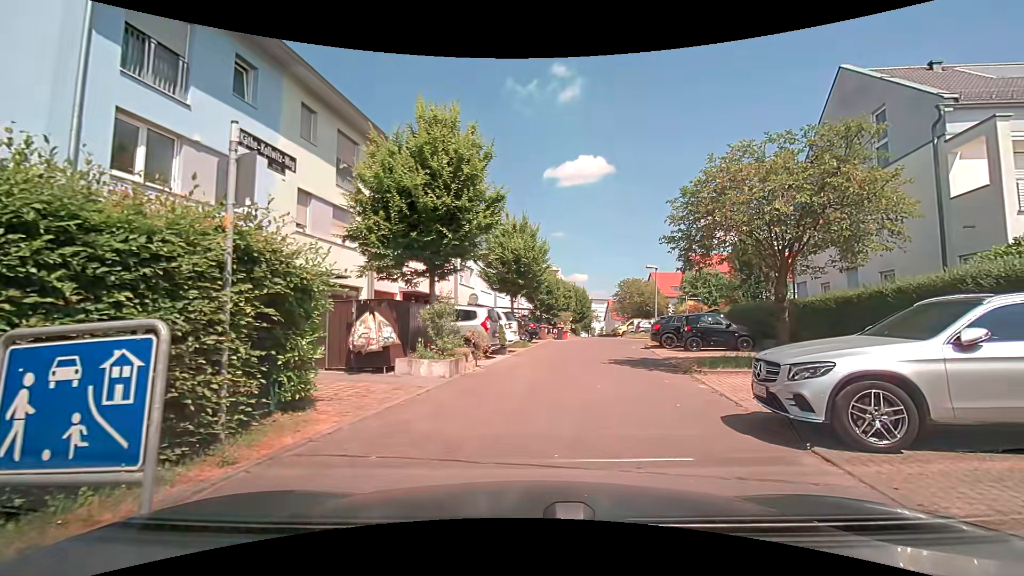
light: Day
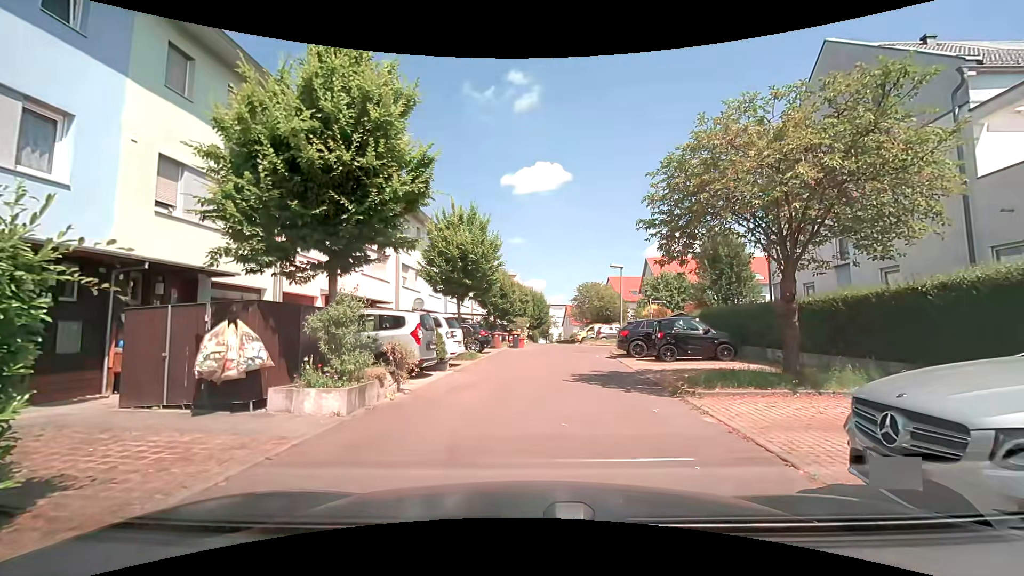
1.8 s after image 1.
(+0.2, +3.3) m; +4°
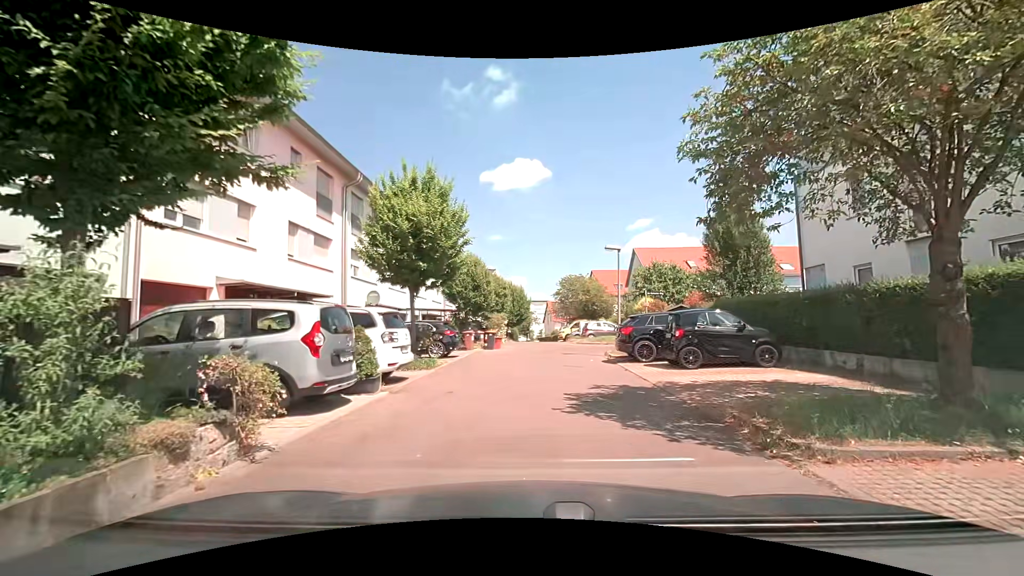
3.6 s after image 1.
(+0.1, +4.7) m; +2°
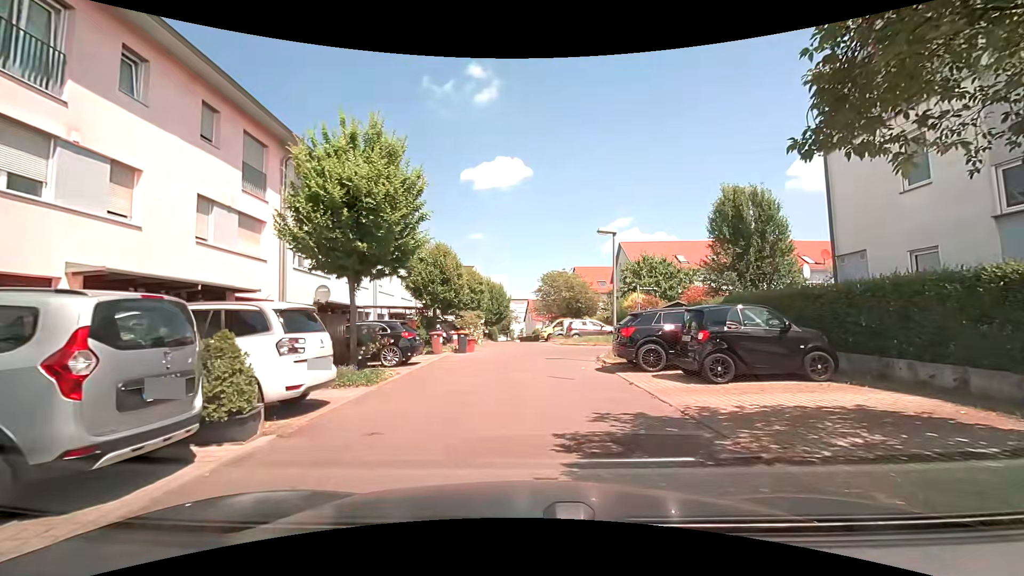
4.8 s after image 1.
(+0.1, +3.4) m; +3°
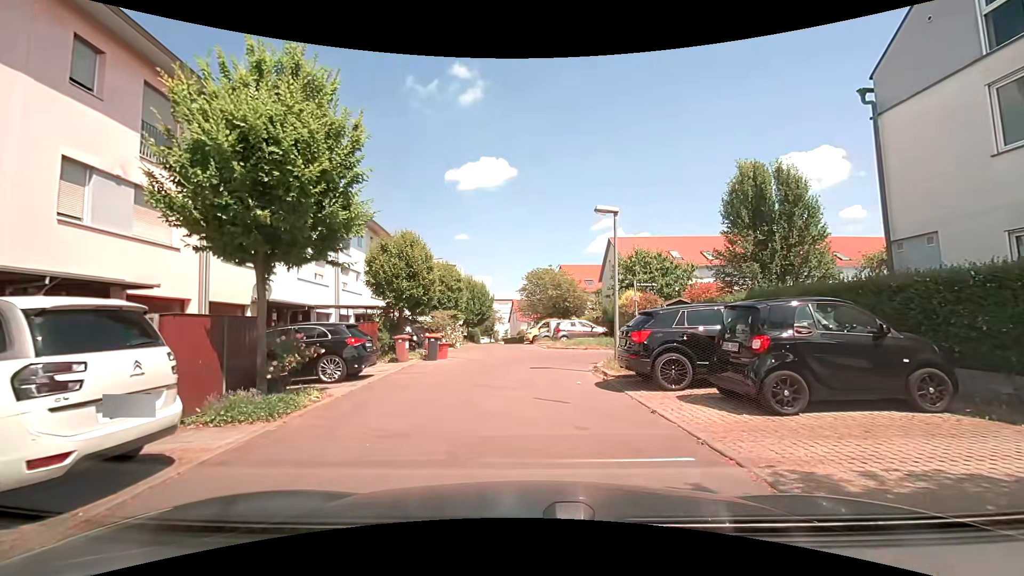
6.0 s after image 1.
(0.0, +3.2) m; +3°
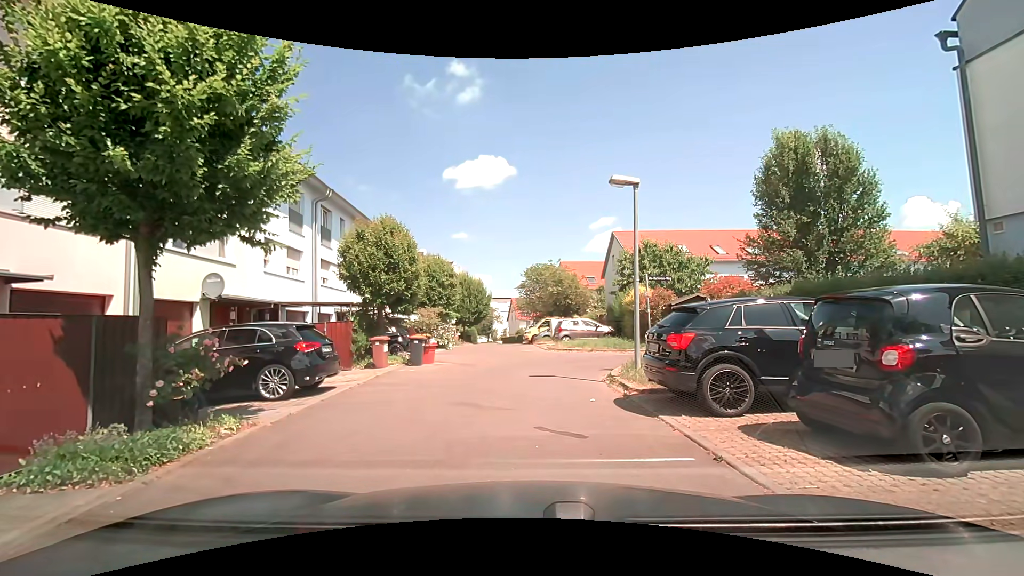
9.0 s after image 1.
(-0.1, +2.5) m; -1°
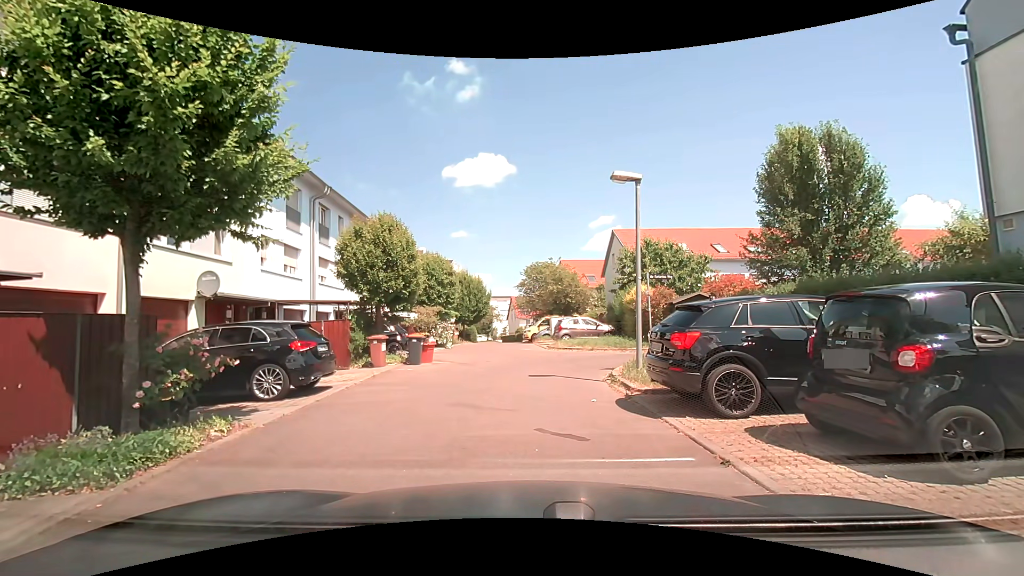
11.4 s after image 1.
(0.0, +0.3) m; 0°
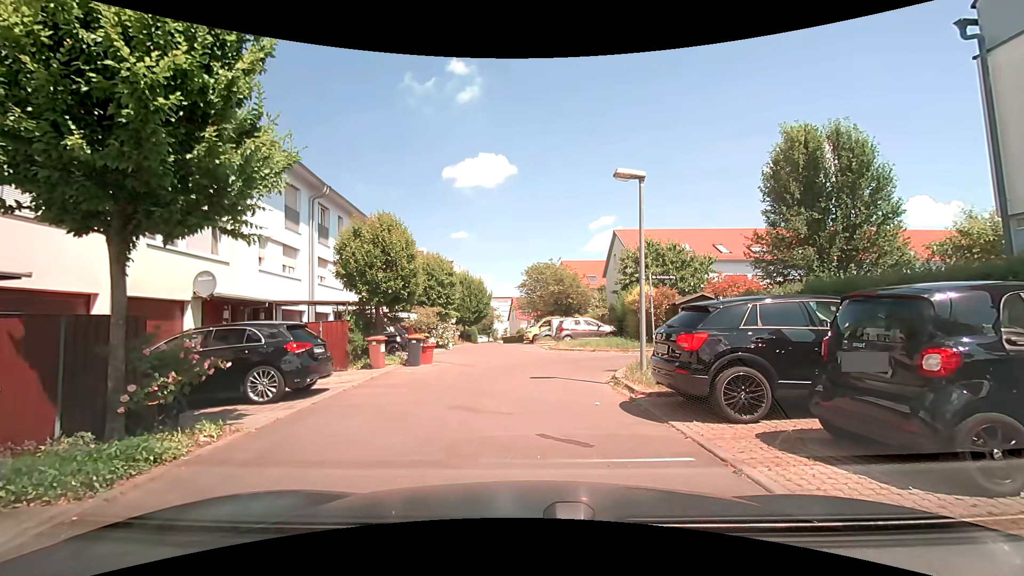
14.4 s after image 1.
(0.0, +0.2) m; 0°
